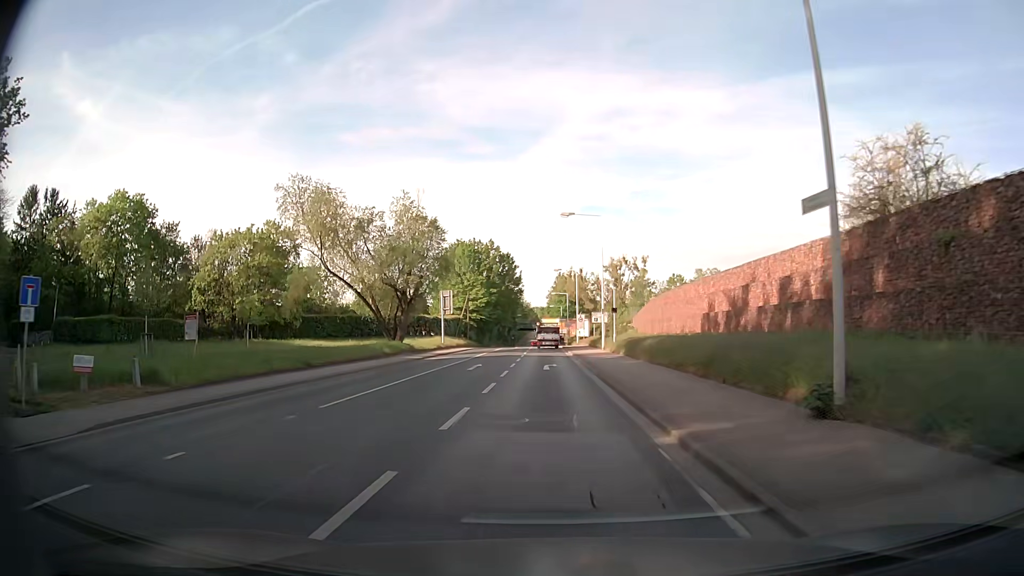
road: secondary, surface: asphalt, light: Day
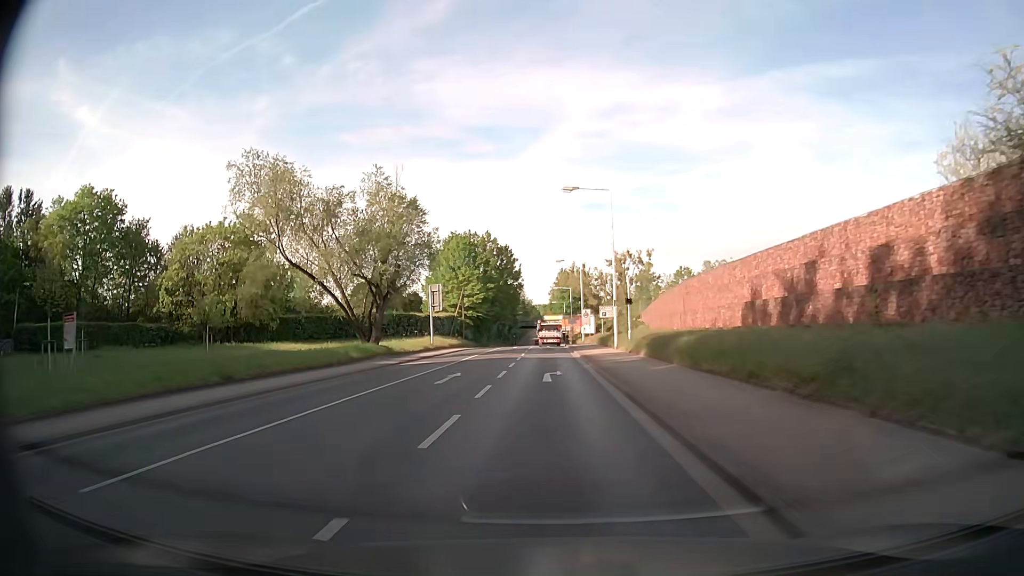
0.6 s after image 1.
(-0.1, +7.6) m; -1°
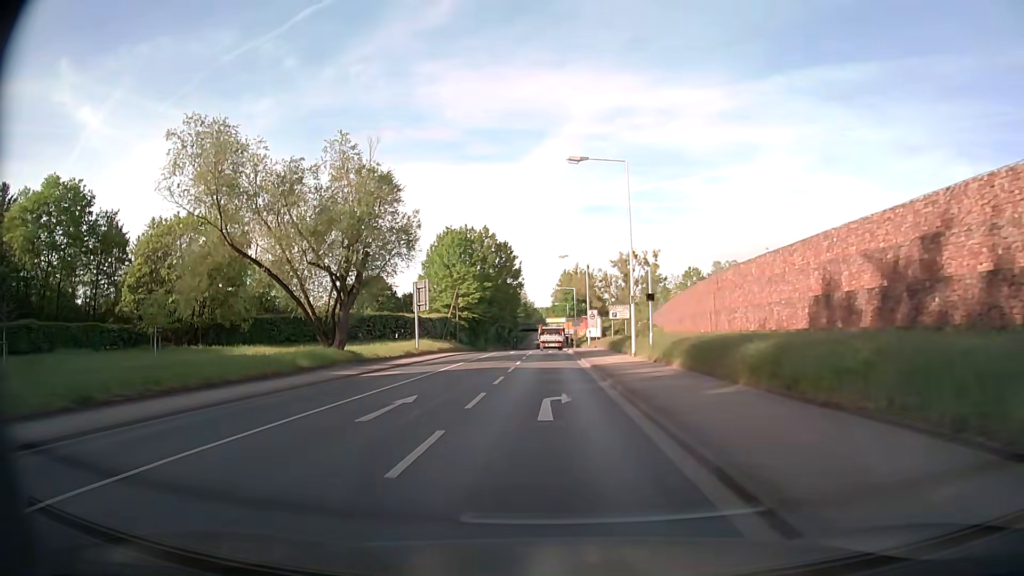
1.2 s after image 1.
(0.0, +7.6) m; 0°
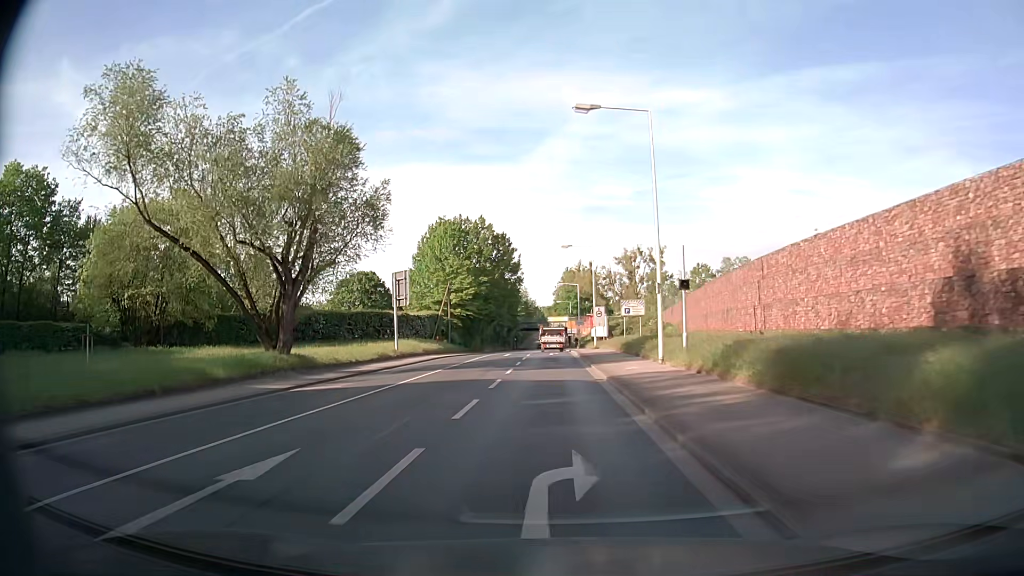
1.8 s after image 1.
(0.0, +7.6) m; 0°
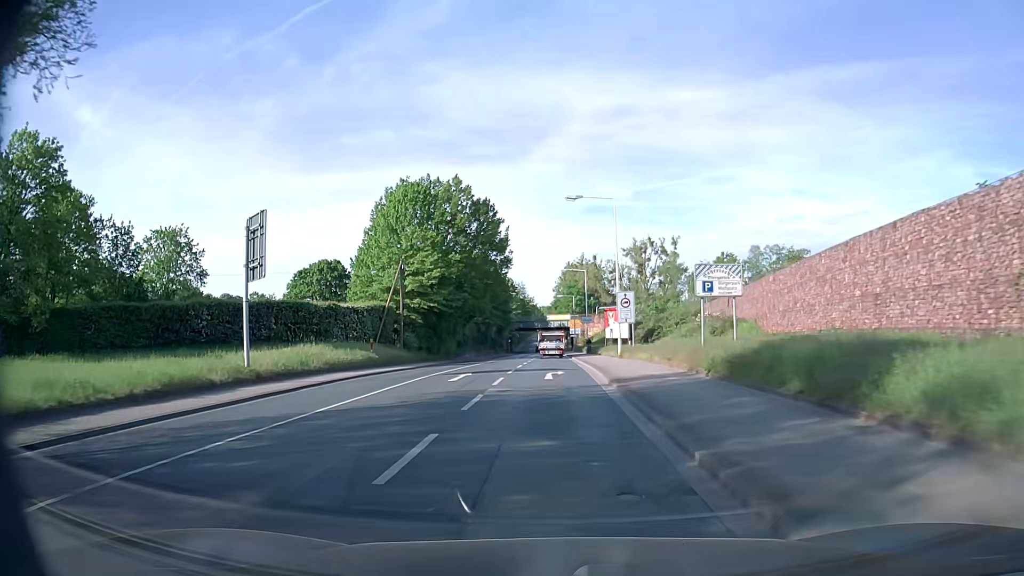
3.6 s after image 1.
(0.0, +22.8) m; 0°
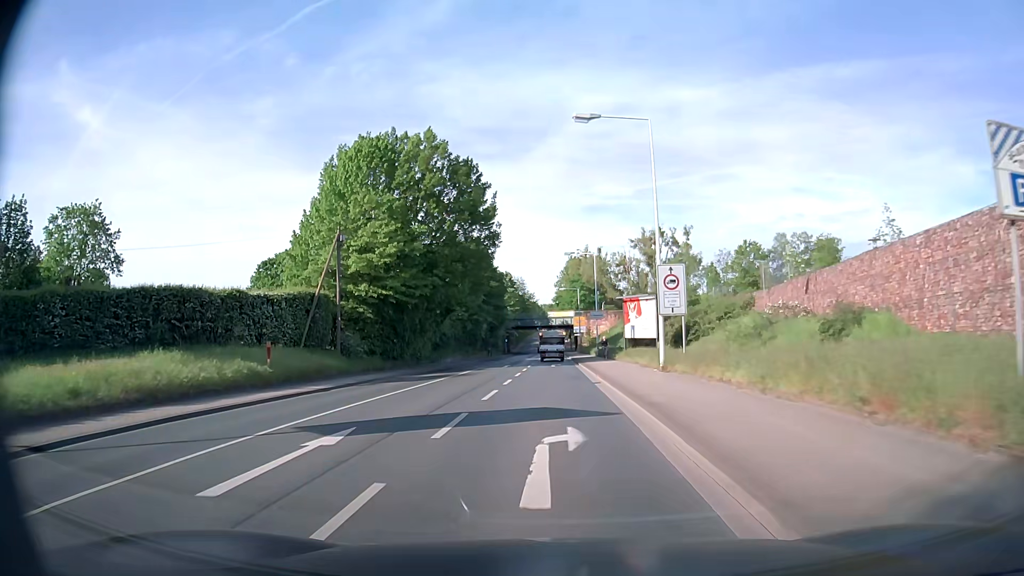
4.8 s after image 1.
(0.0, +15.0) m; 0°
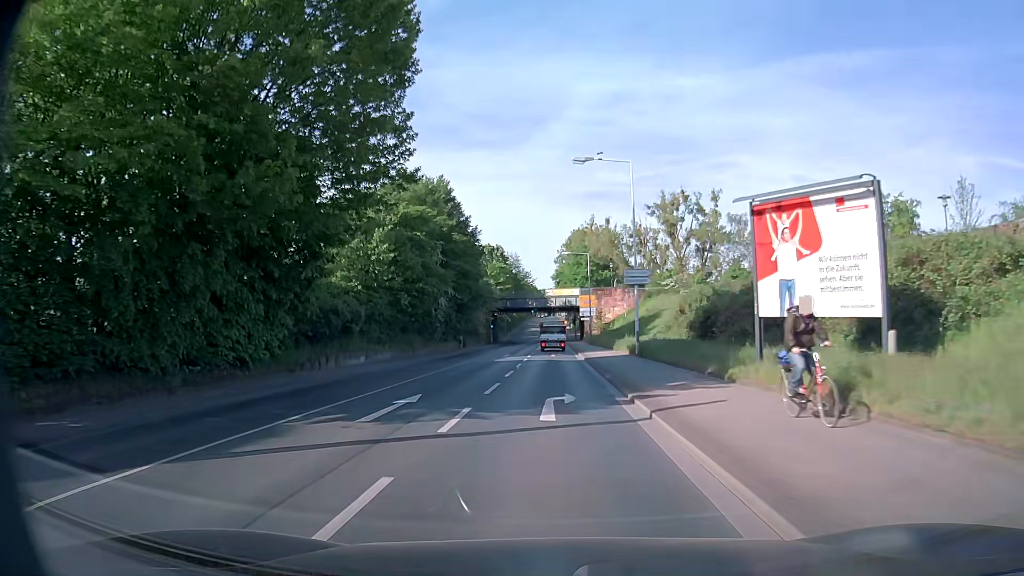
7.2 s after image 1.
(0.0, +29.8) m; 0°
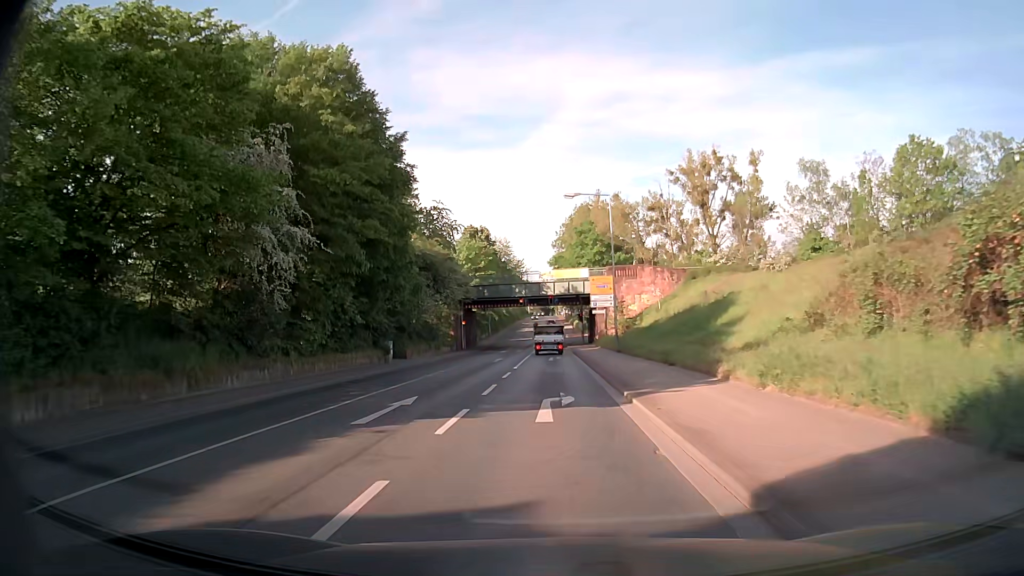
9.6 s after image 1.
(+0.1, +30.1) m; 0°
